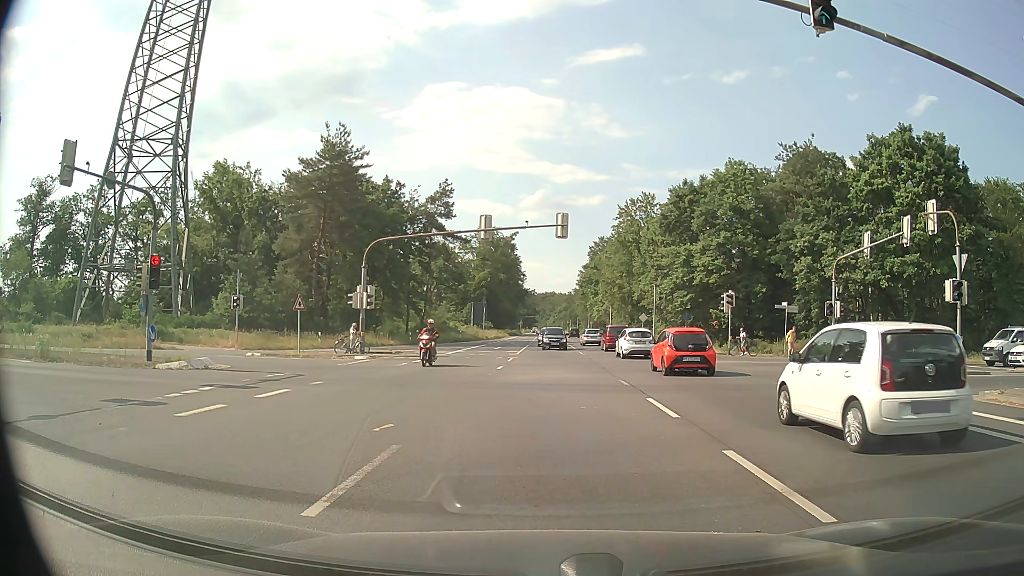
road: primary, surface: asphalt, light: Day
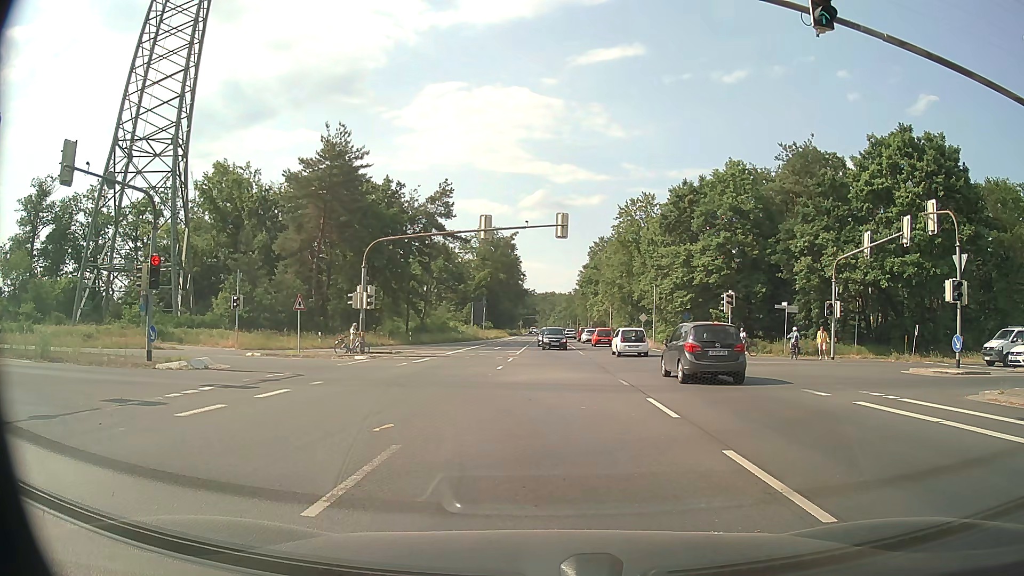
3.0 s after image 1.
(0.0, 0.0) m; 0°
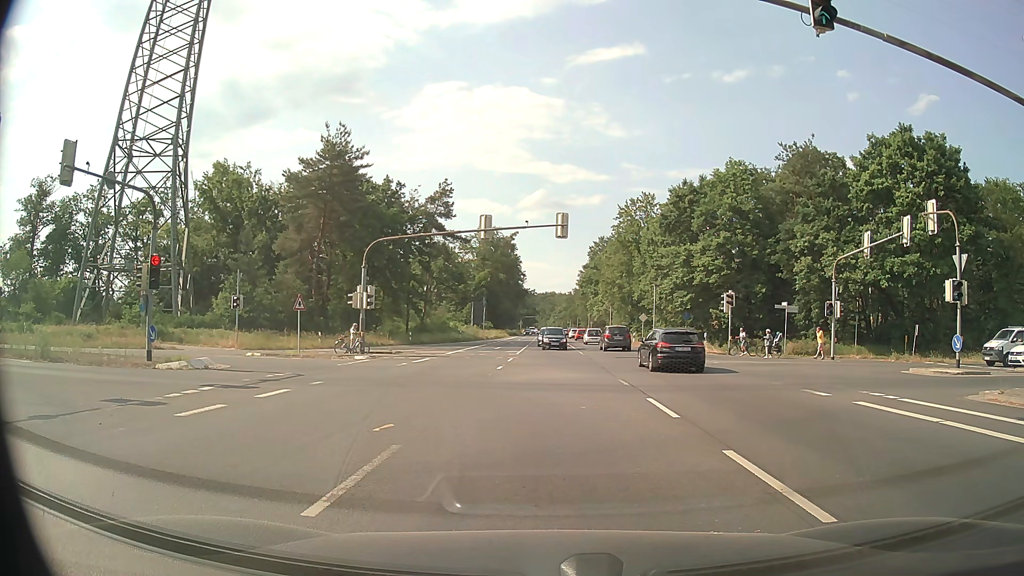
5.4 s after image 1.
(0.0, 0.0) m; 0°
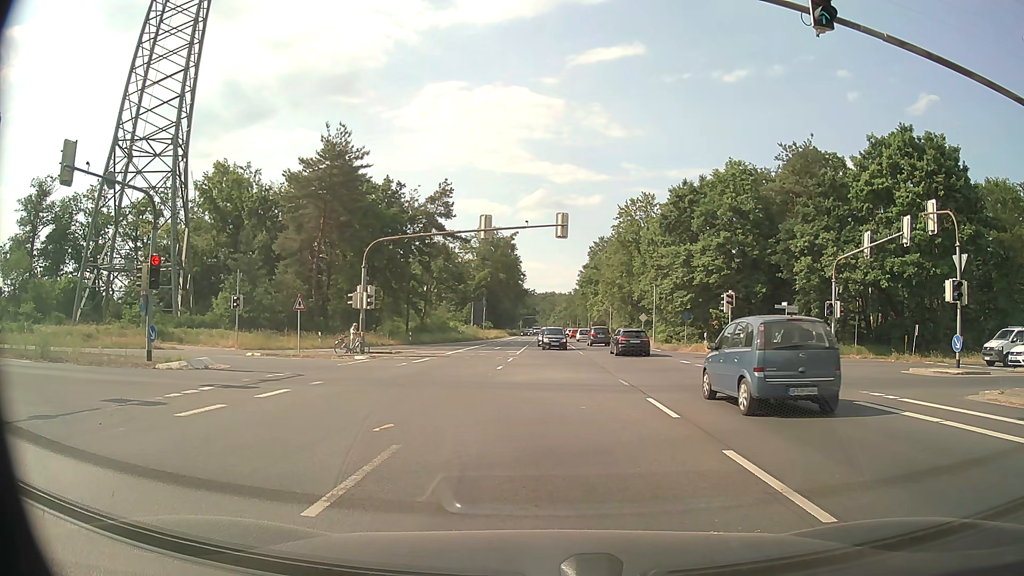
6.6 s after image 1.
(0.0, 0.0) m; 0°
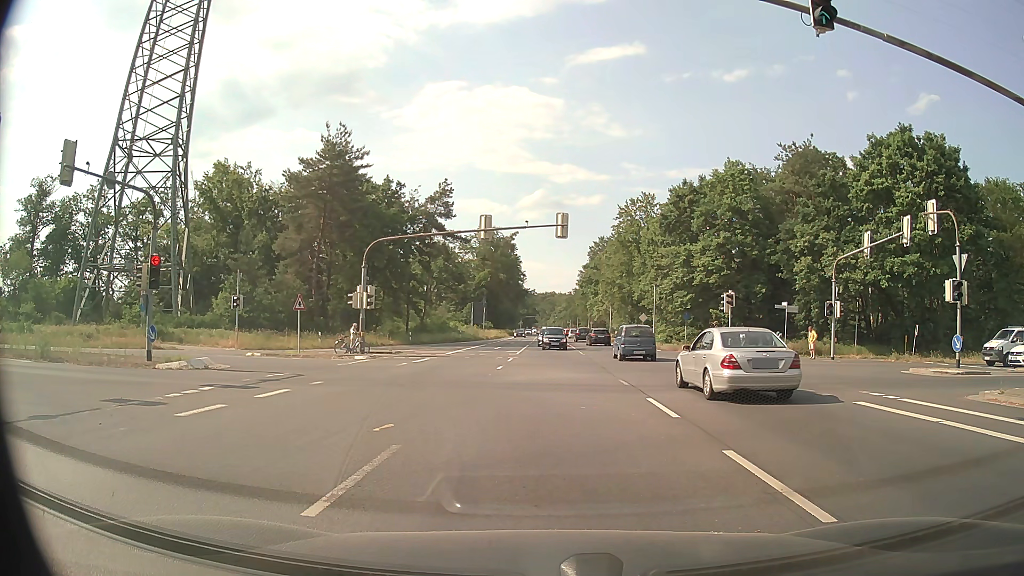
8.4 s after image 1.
(0.0, 0.0) m; 0°
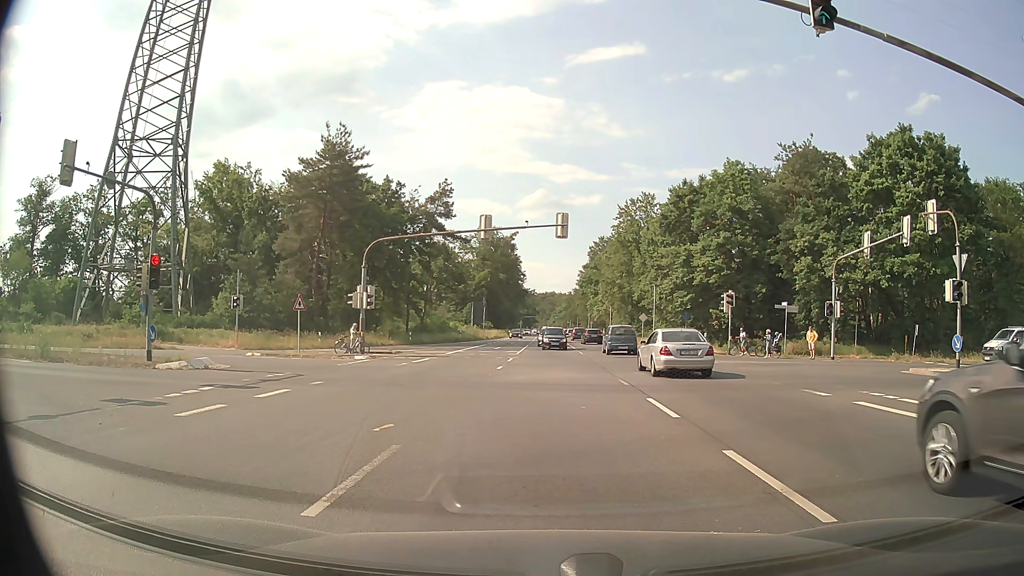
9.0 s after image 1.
(0.0, 0.0) m; 0°
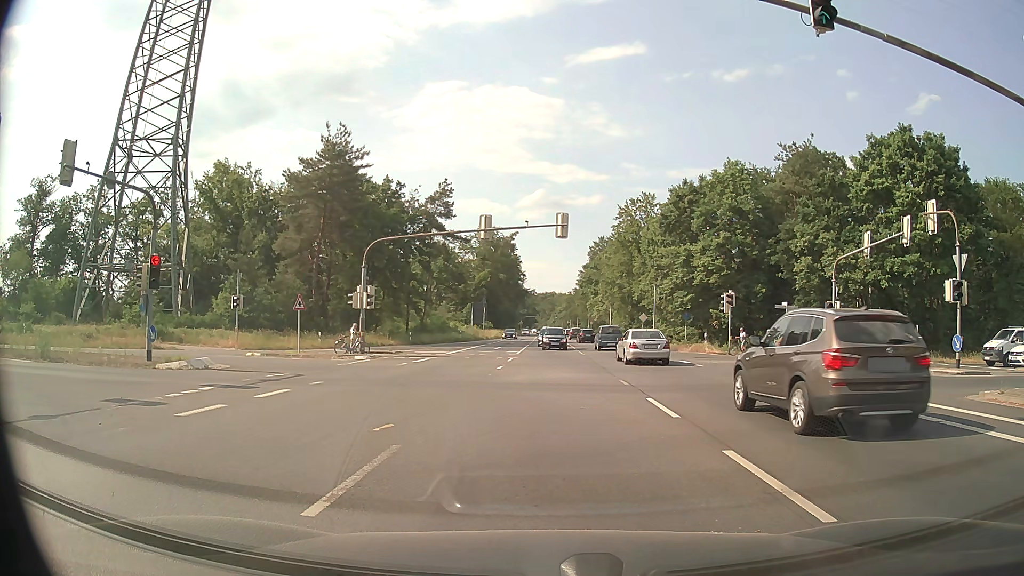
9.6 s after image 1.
(0.0, 0.0) m; 0°
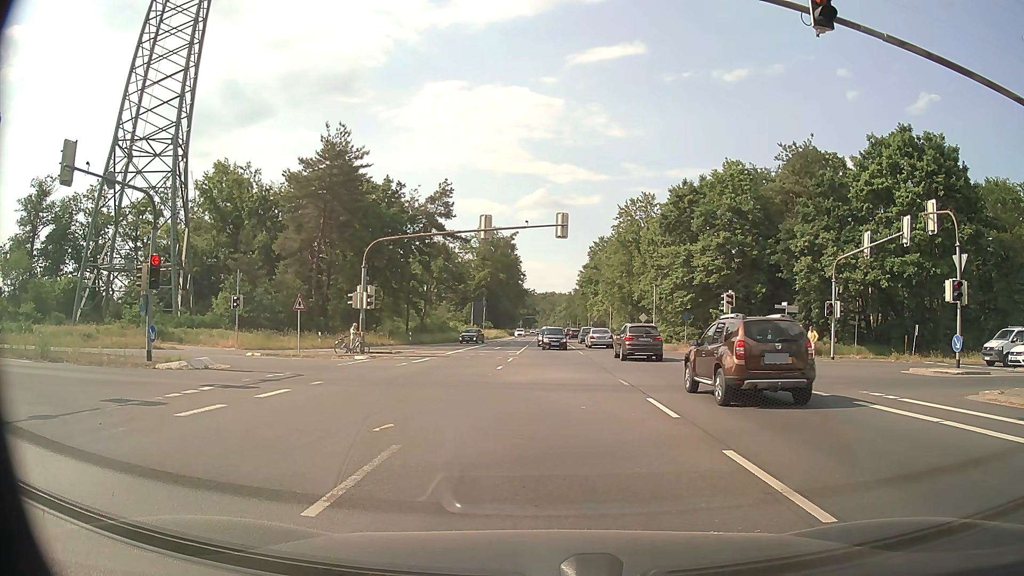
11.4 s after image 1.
(0.0, 0.0) m; 0°
